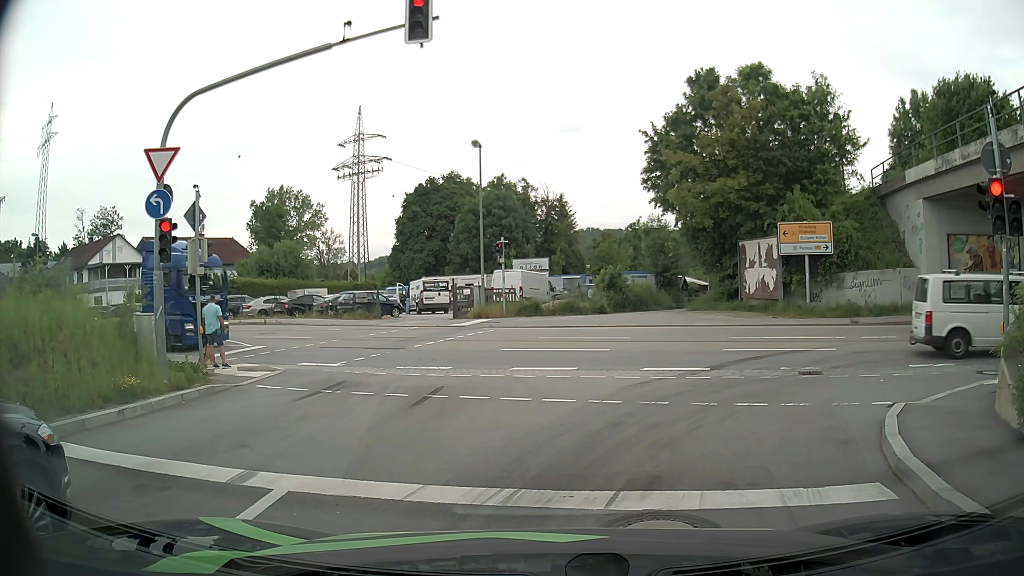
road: primary_link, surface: asphalt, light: Day
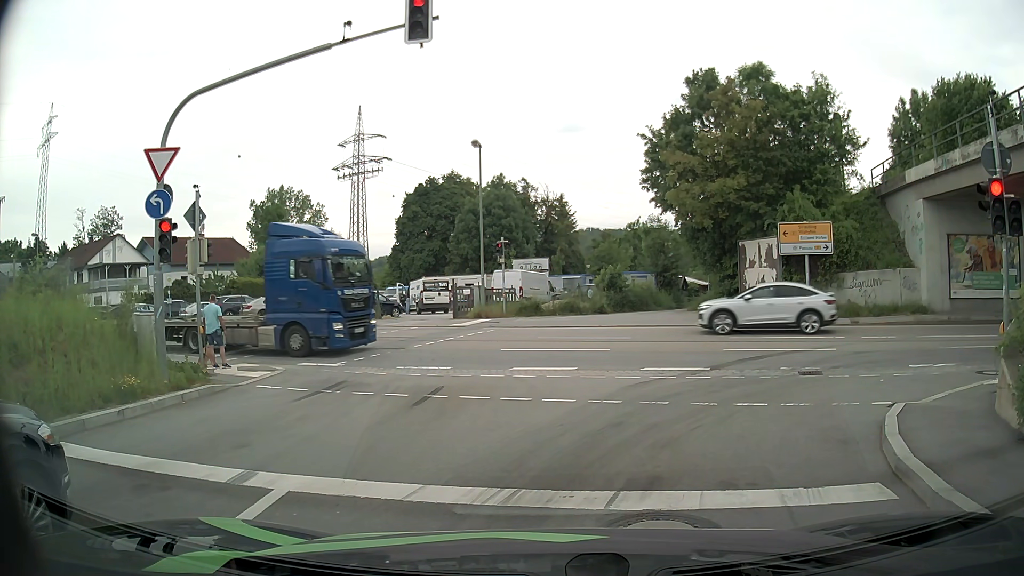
(0.0, 0.0) m; 0°
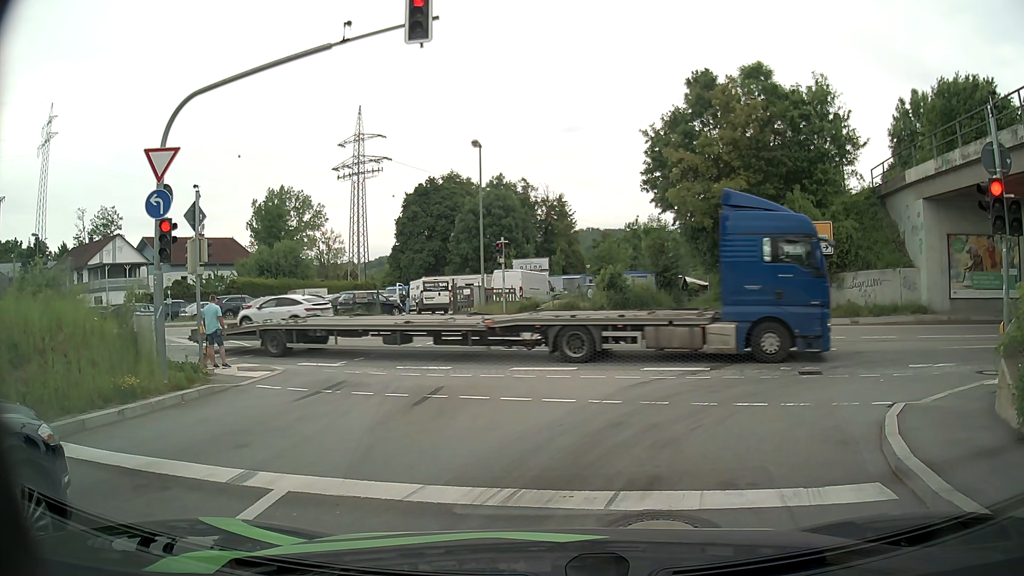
(0.0, 0.0) m; 0°
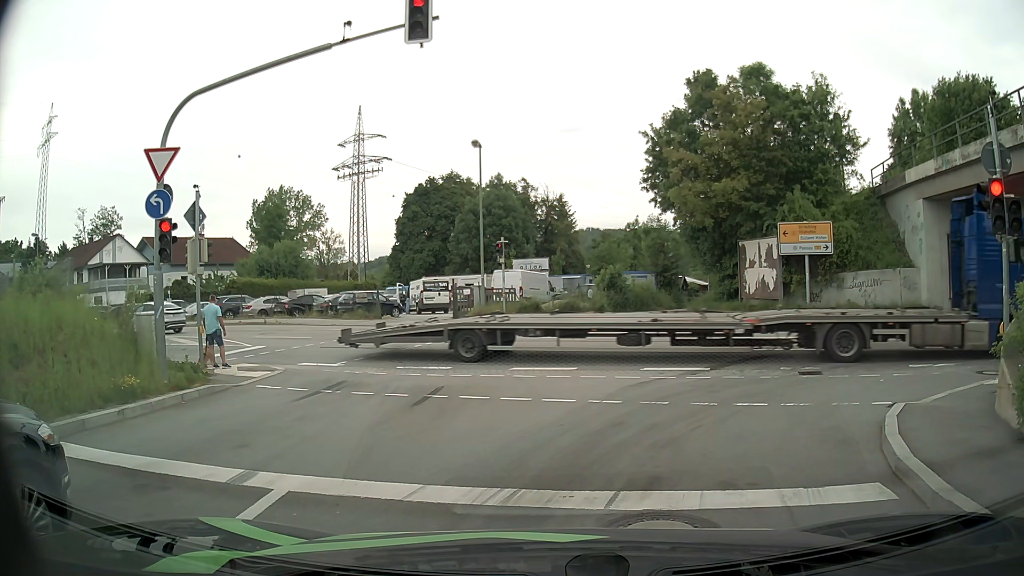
(0.0, 0.0) m; 0°
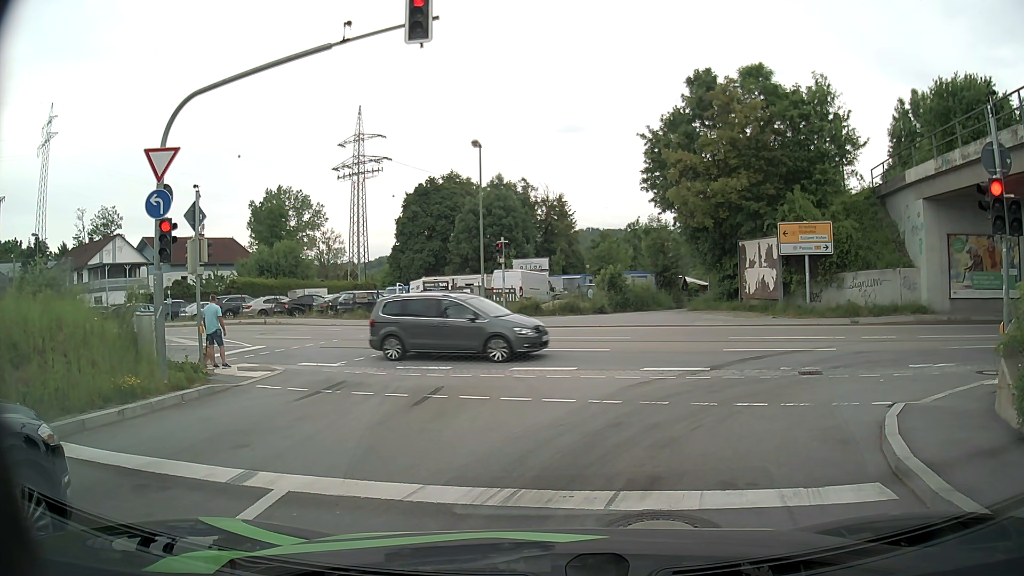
(0.0, 0.0) m; 0°
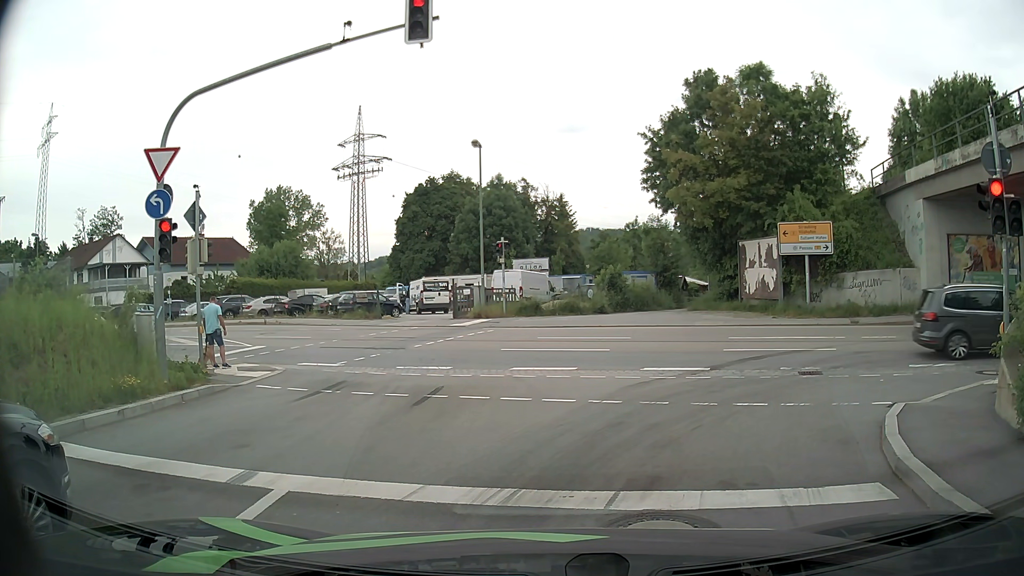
(0.0, 0.0) m; 0°
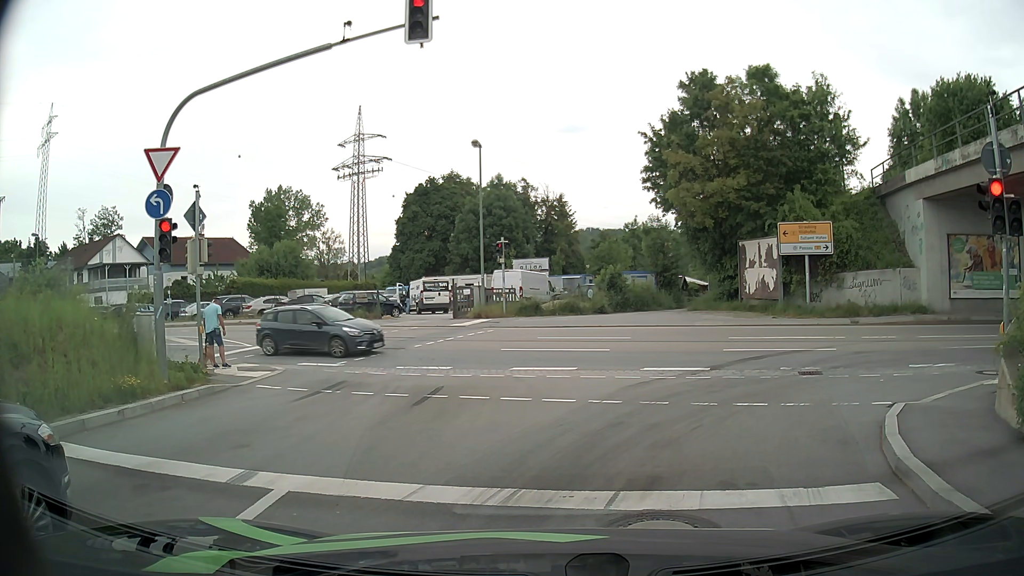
(0.0, 0.0) m; 0°
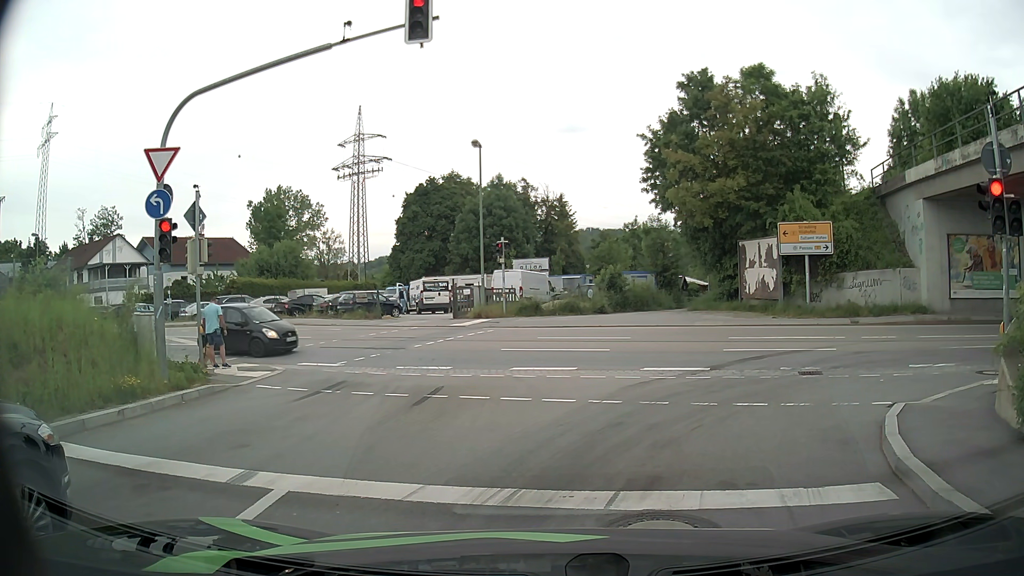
(0.0, 0.0) m; 0°
